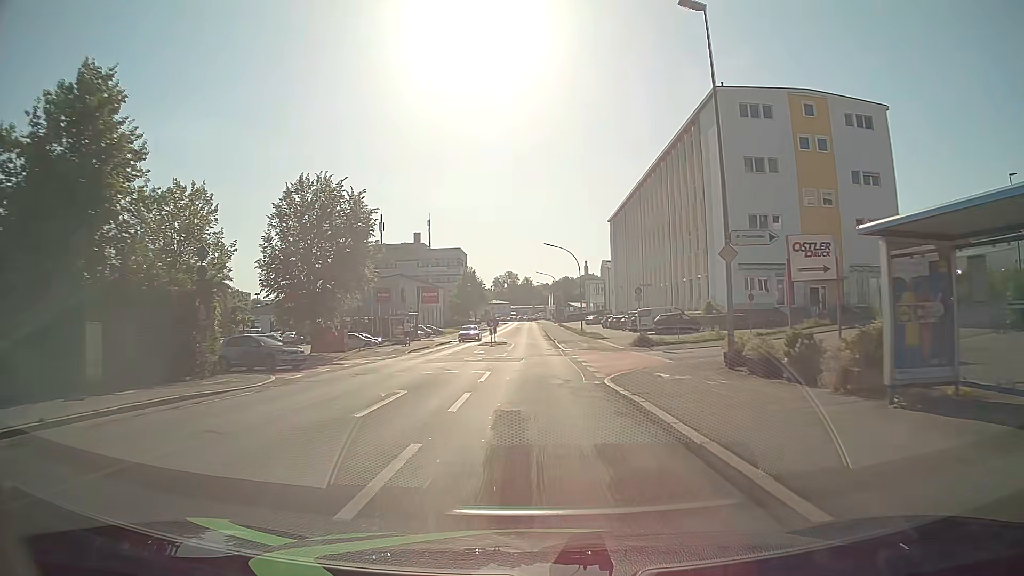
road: tertiary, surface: asphalt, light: Day
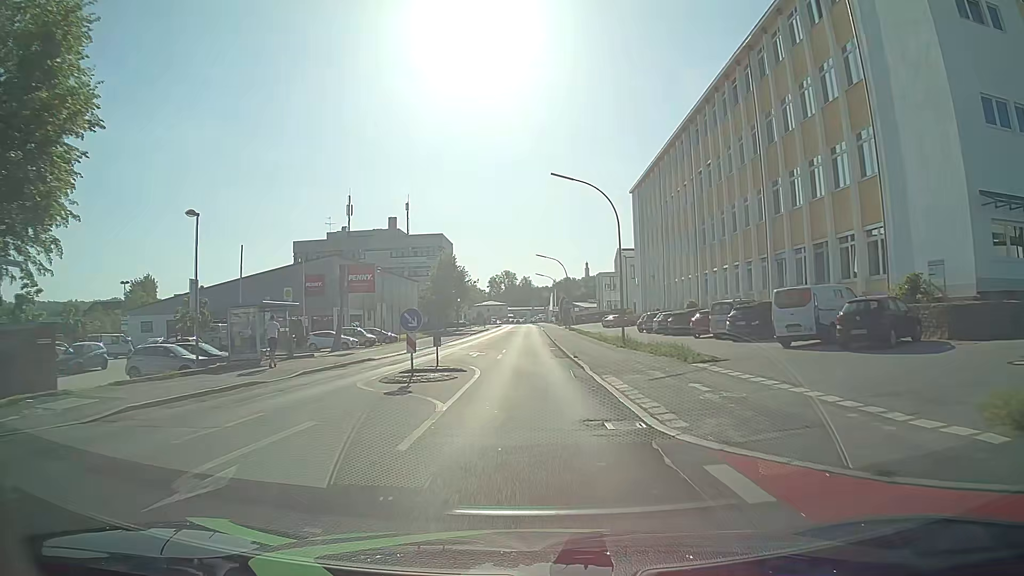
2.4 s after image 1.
(0.0, +30.3) m; 0°
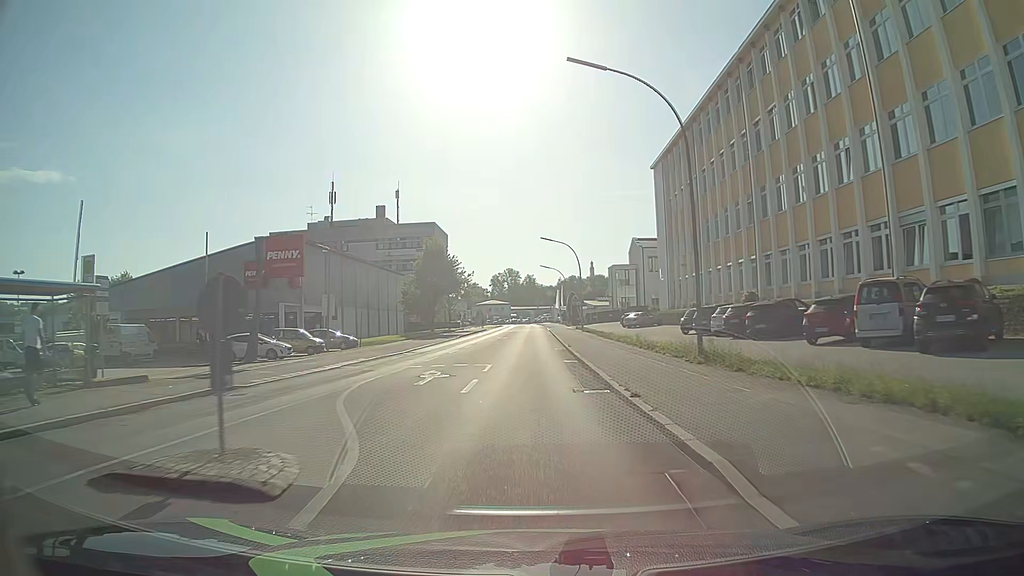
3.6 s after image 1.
(-0.1, +15.2) m; -1°
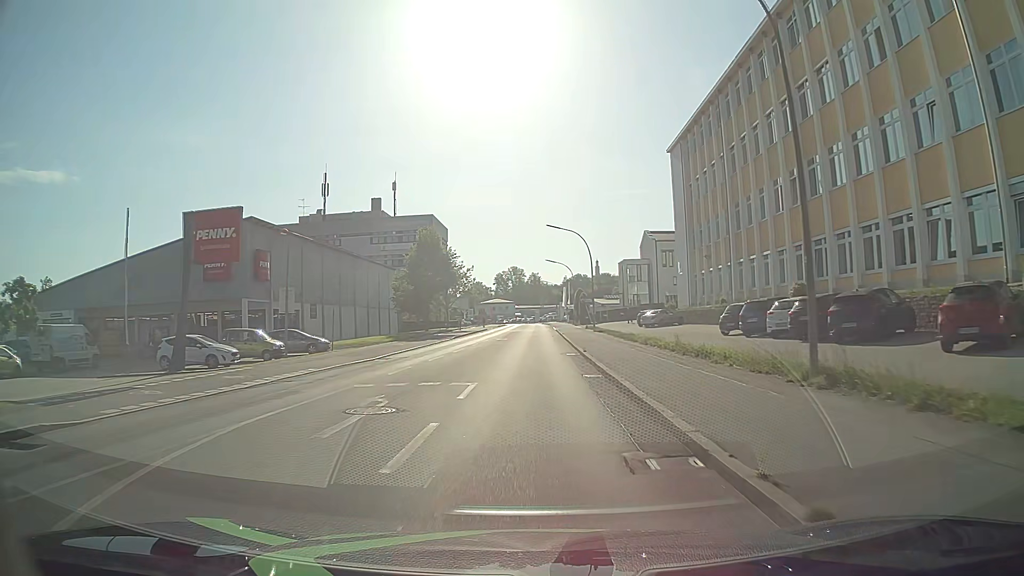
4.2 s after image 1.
(0.0, +7.6) m; 0°
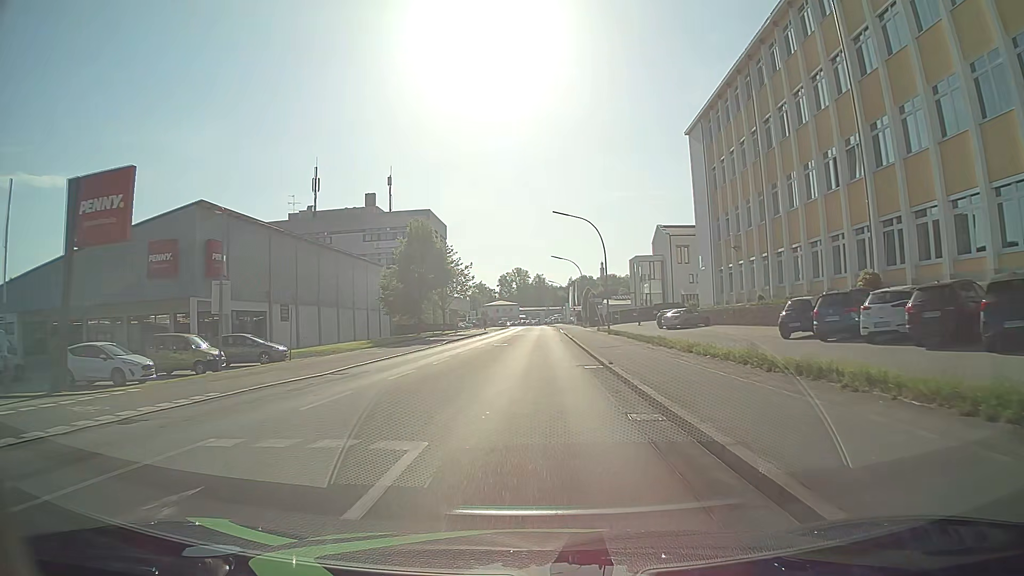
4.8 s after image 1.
(0.0, +7.7) m; 0°
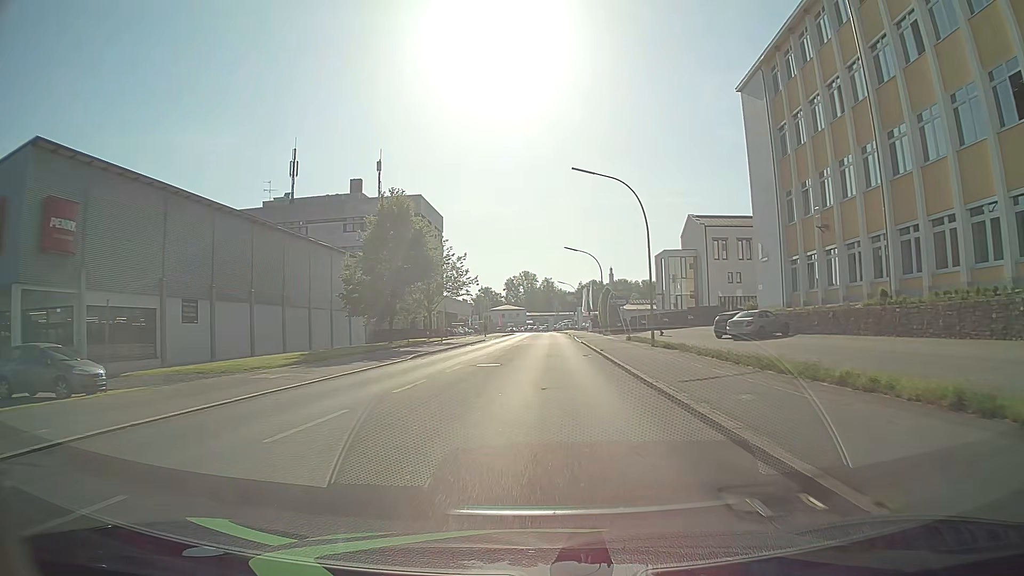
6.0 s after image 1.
(-0.1, +15.3) m; 0°
